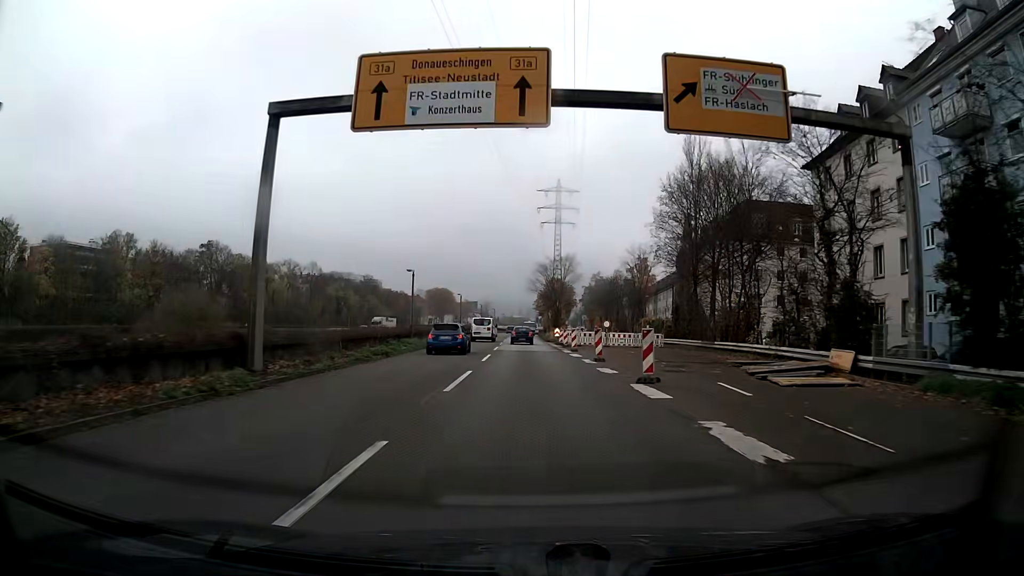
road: trunk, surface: asphalt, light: Day
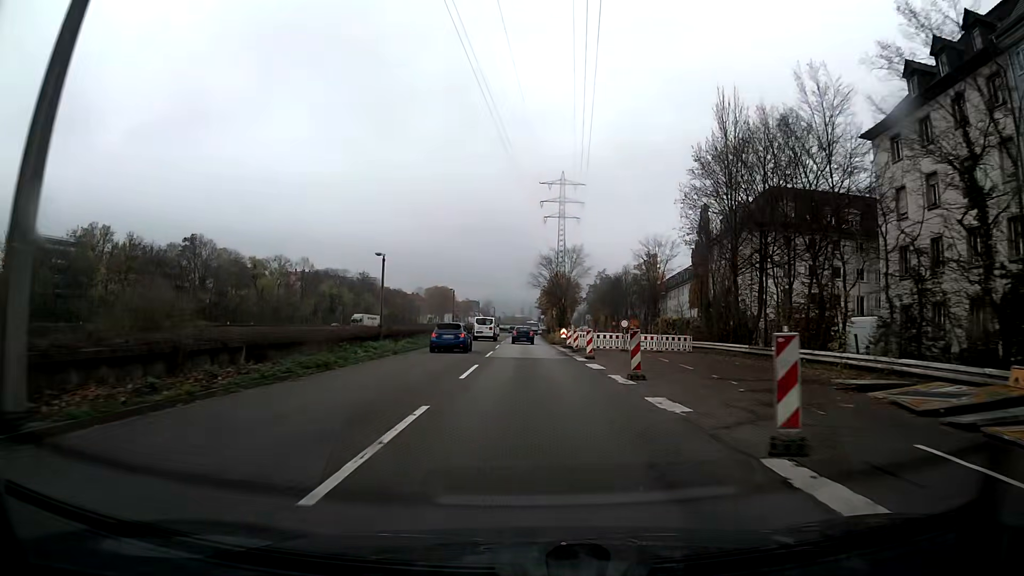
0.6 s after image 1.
(0.0, +8.8) m; 0°
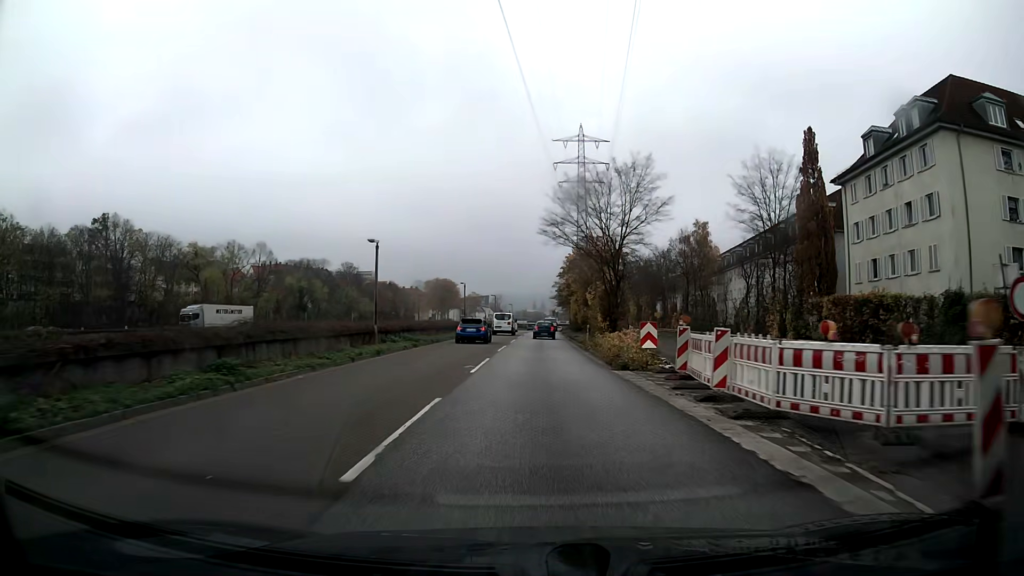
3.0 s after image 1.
(-0.1, +35.6) m; 0°
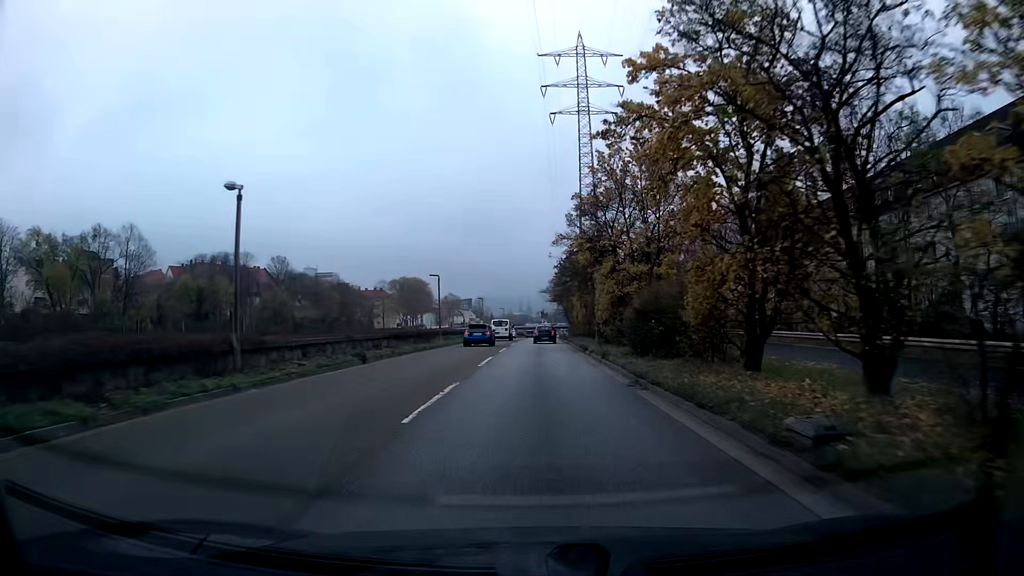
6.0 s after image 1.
(+0.5, +45.1) m; +1°
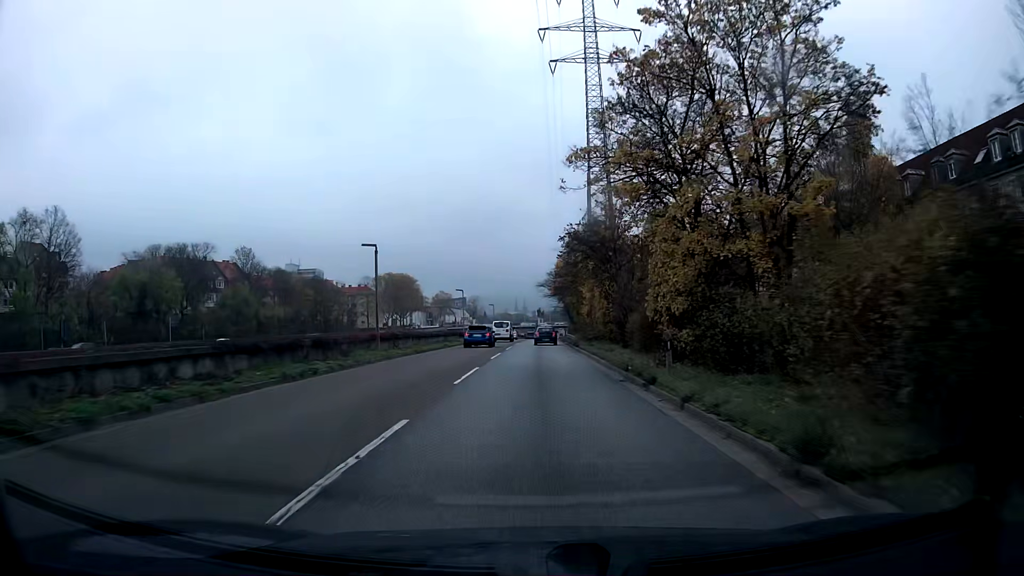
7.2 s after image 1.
(+0.1, +18.1) m; 0°
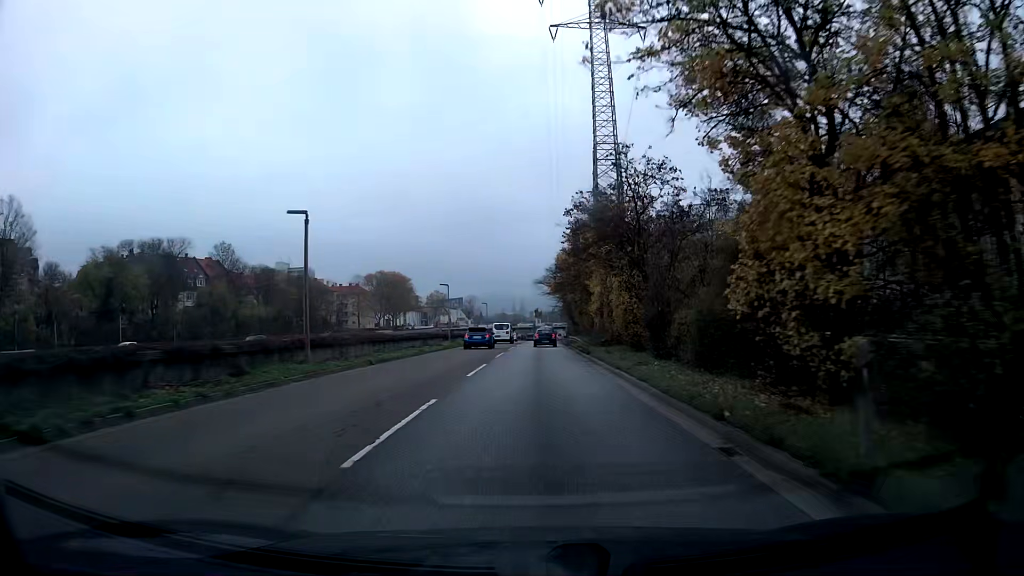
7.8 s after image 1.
(0.0, +9.0) m; 0°
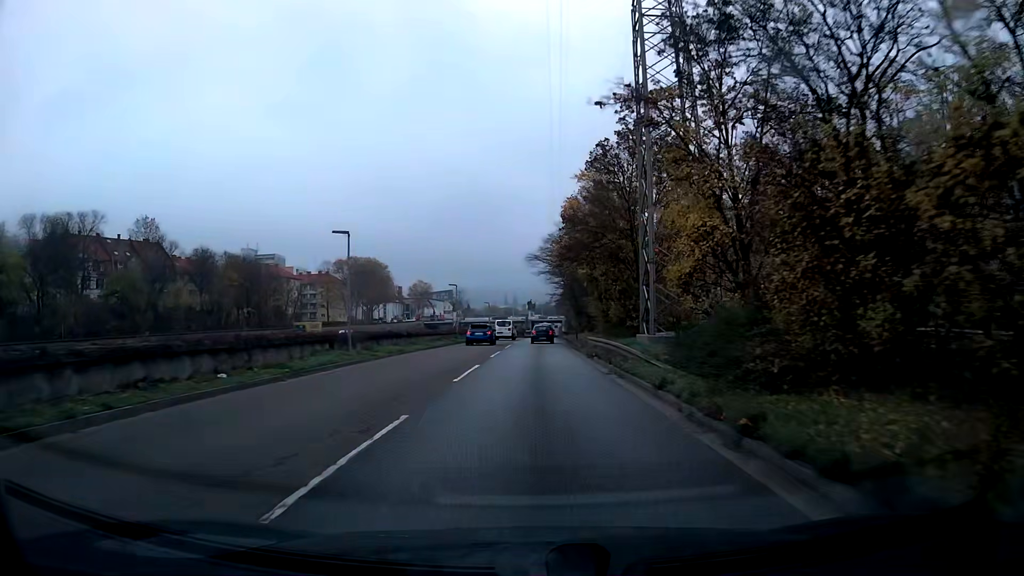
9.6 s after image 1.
(+0.1, +27.1) m; +1°
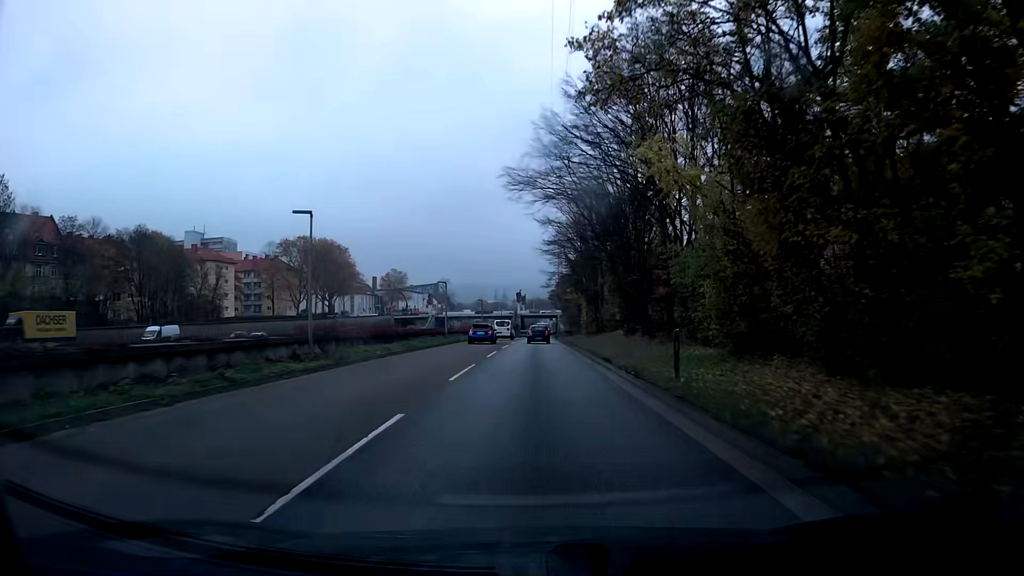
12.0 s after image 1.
(+0.3, +36.3) m; +1°
